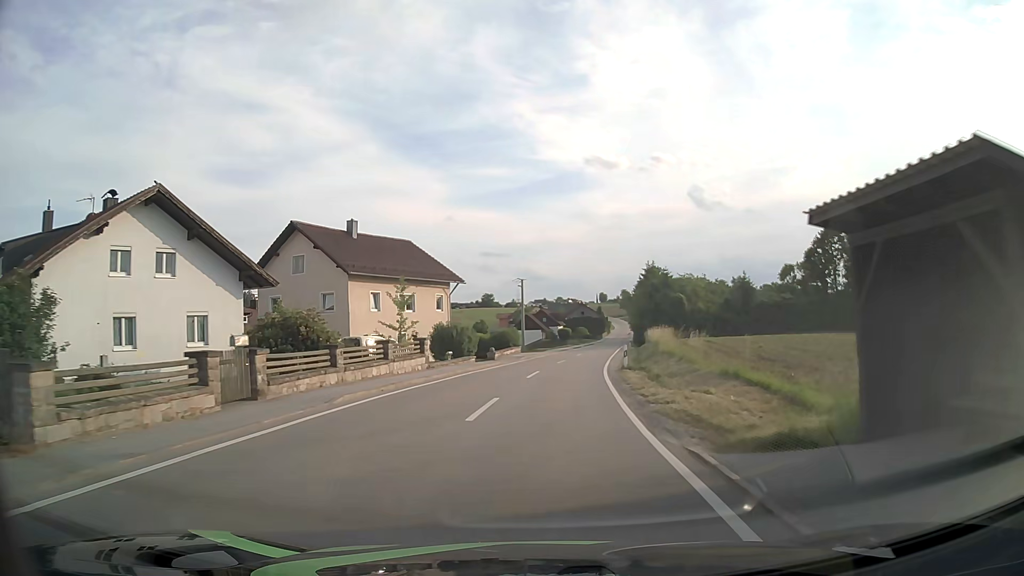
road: tertiary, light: Day
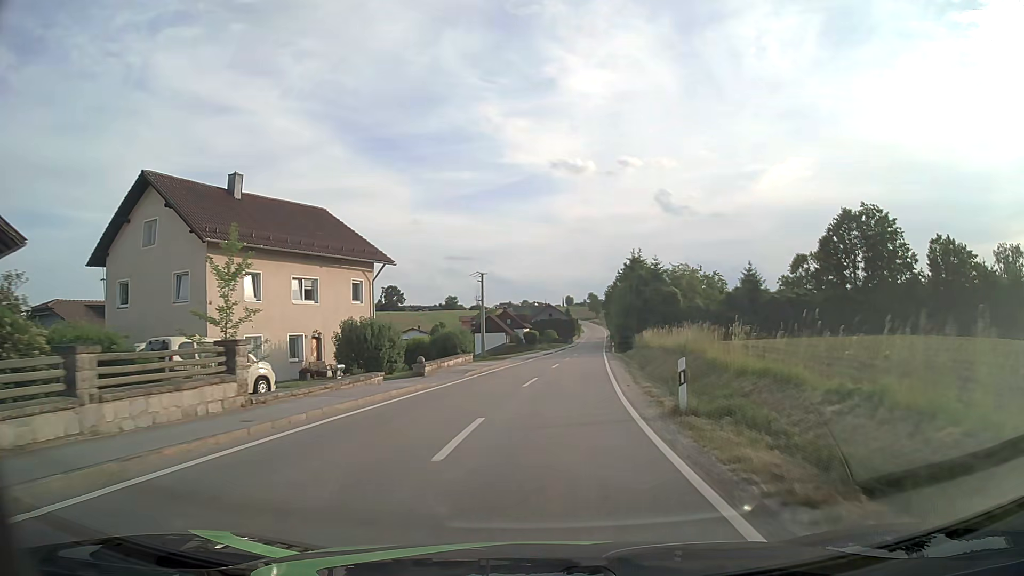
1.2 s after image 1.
(+0.4, +15.2) m; +3°
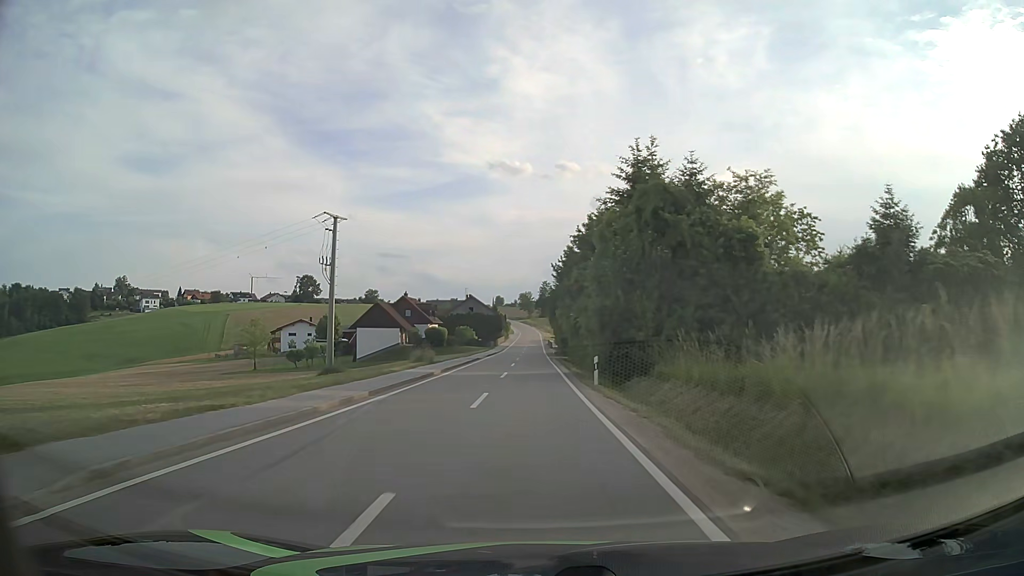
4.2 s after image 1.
(+2.9, +41.6) m; +6°
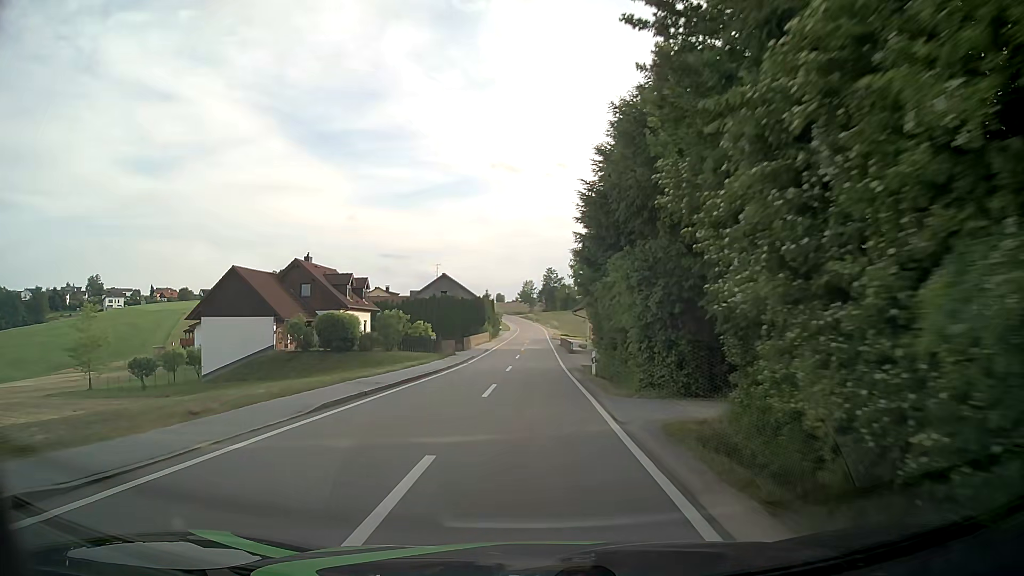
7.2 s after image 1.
(-0.2, +46.4) m; 0°
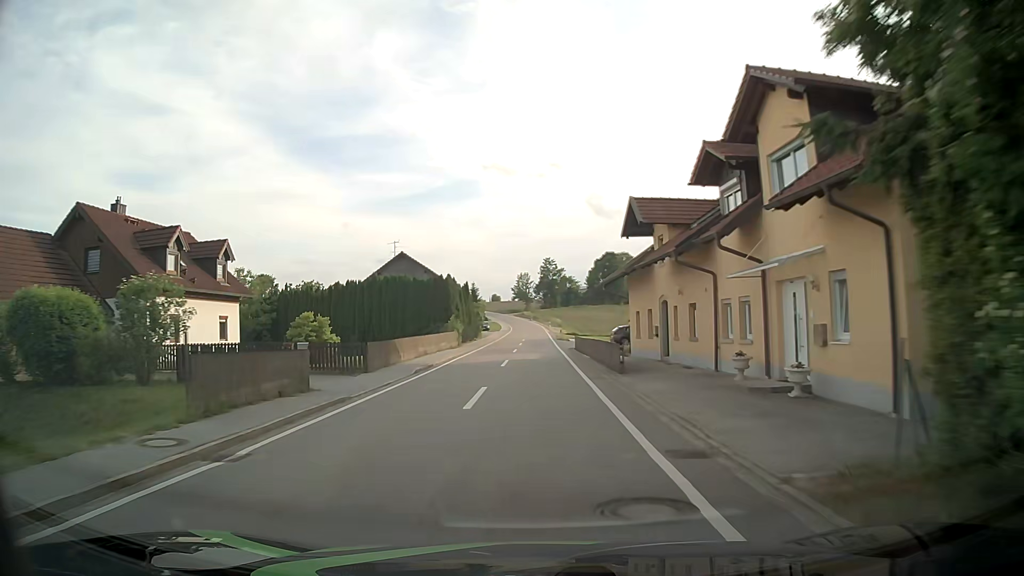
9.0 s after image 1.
(+0.1, +28.4) m; +1°
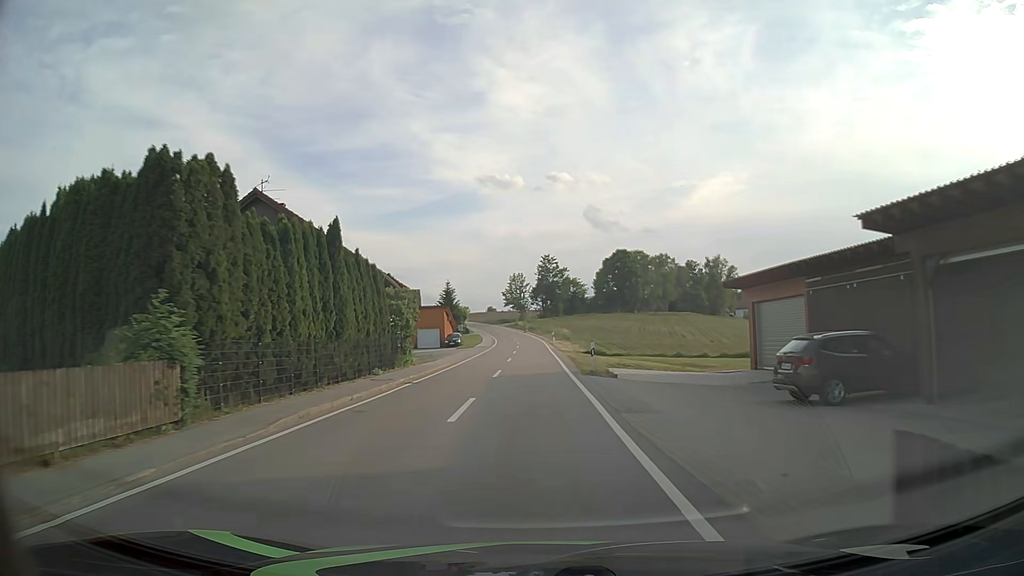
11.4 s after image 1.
(0.0, +36.7) m; 0°
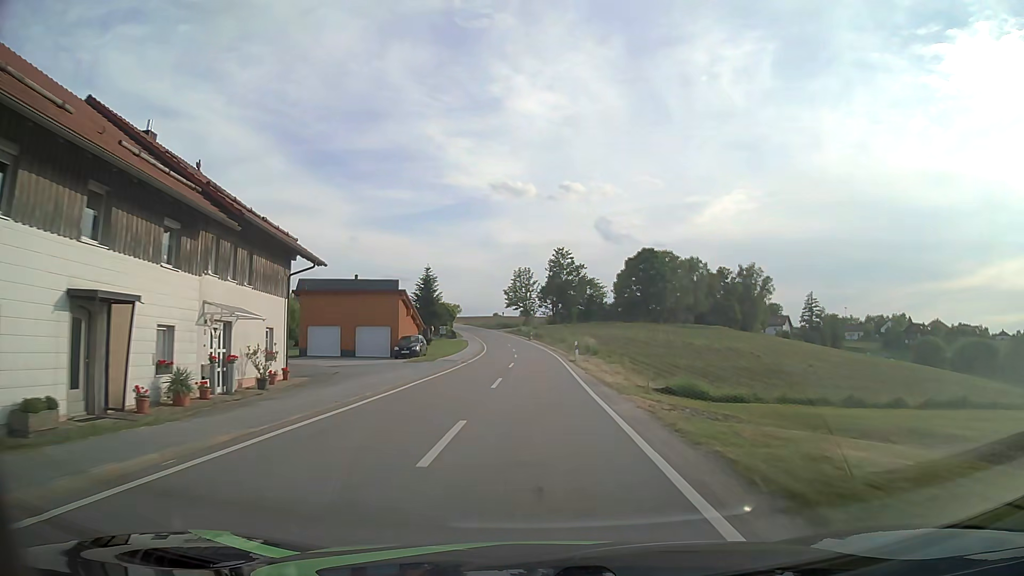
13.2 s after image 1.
(-0.4, +27.6) m; -1°
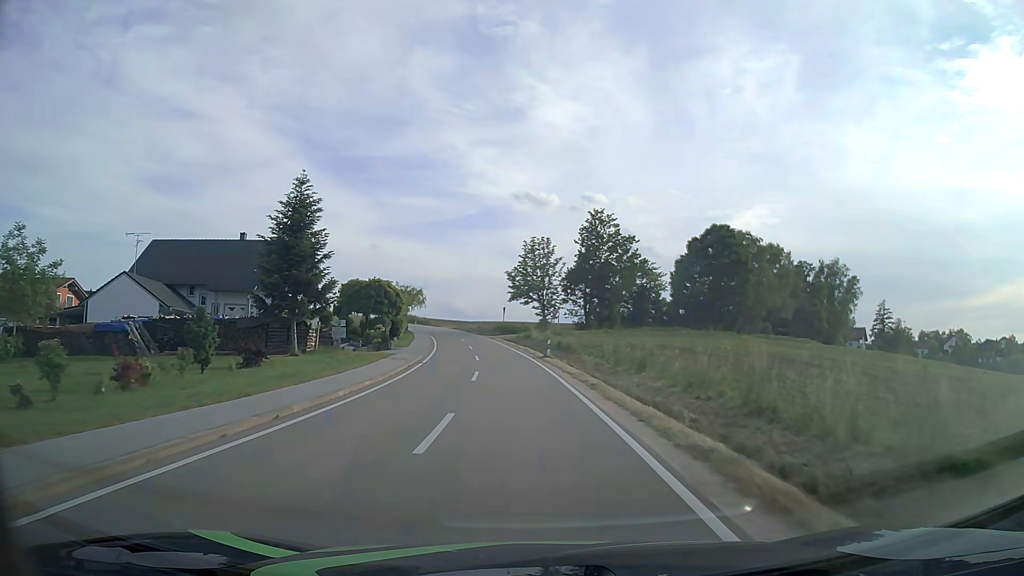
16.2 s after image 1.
(-0.1, +47.0) m; -2°
(0, +10) (0, +20) (-1, +30) (-2, +40) (-3, +50) (-5, +60) (-7, +70) (-9, +79) (-11, +89) (-14, +99) m
